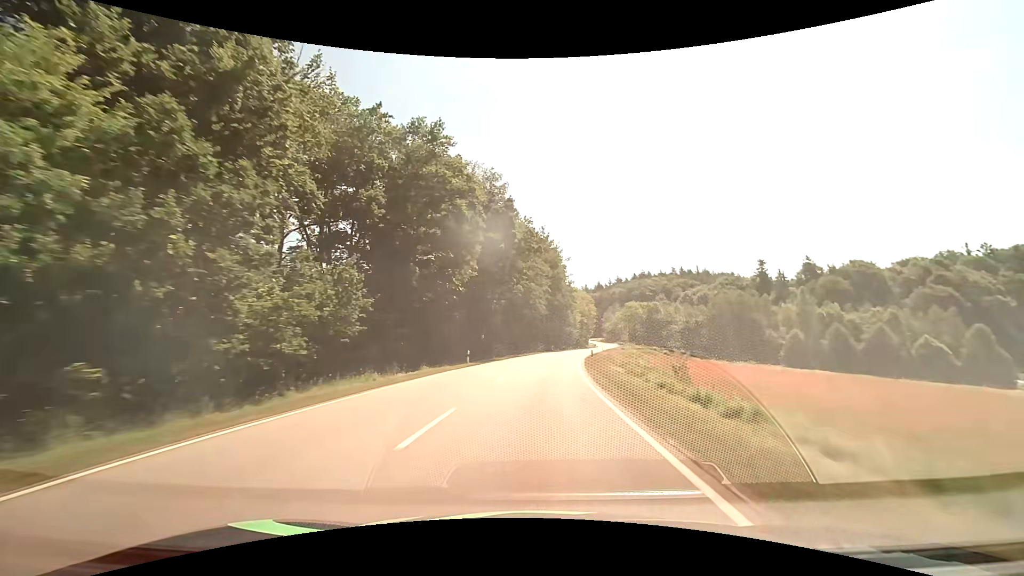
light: Day
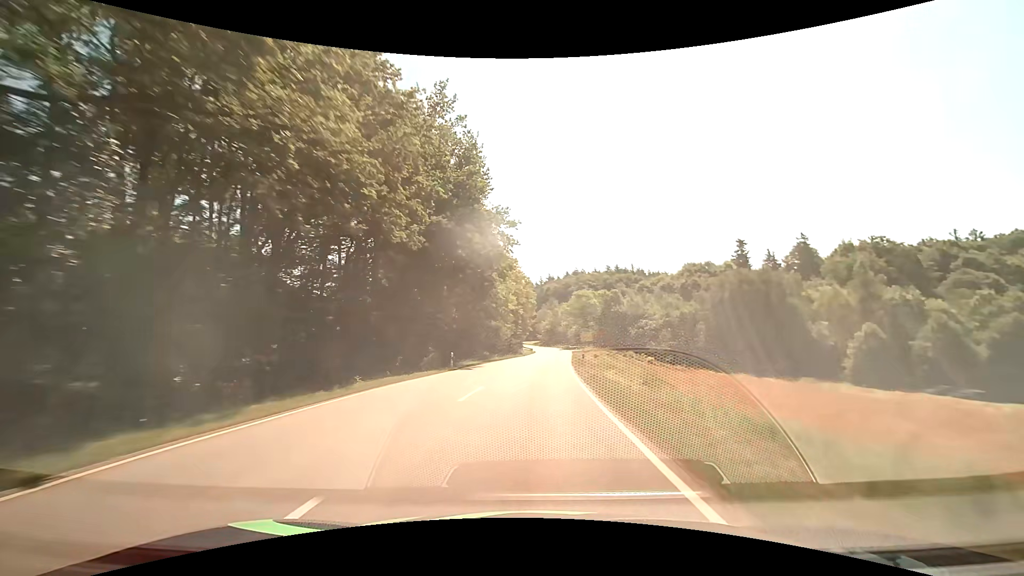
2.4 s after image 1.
(+3.7, +53.5) m; +8°
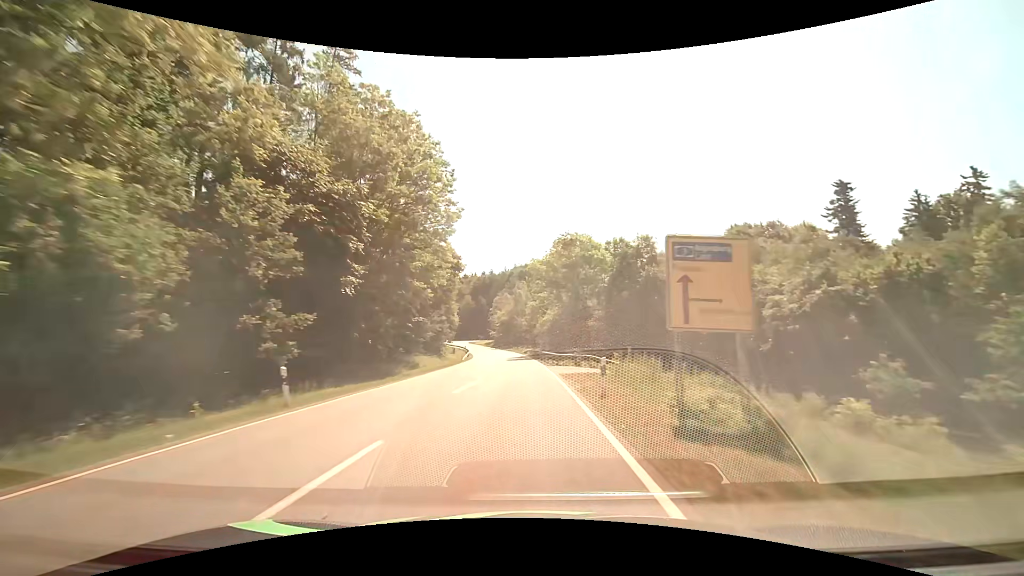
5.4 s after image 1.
(+4.1, +68.4) m; +5°
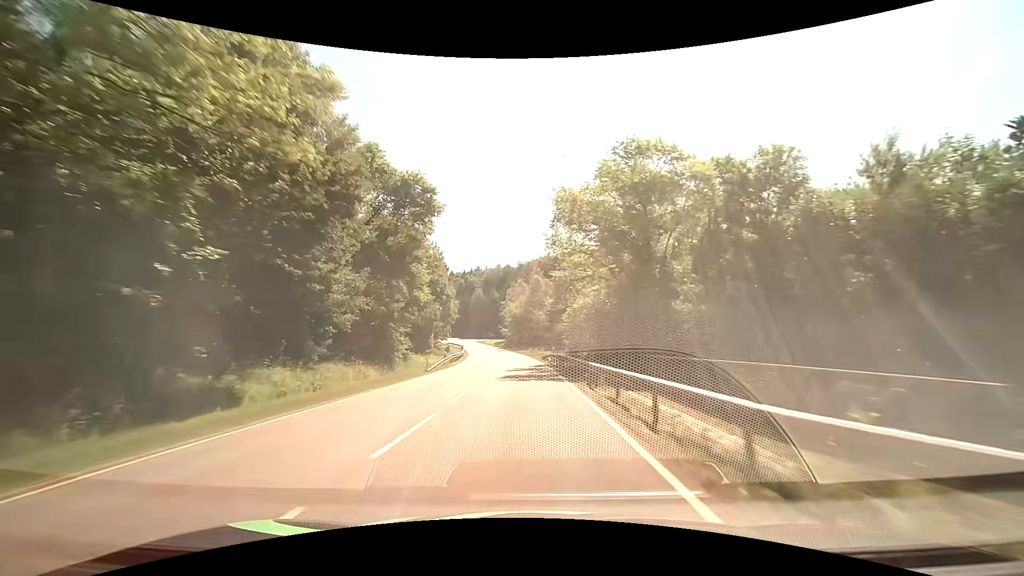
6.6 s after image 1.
(-0.5, +27.2) m; -2°
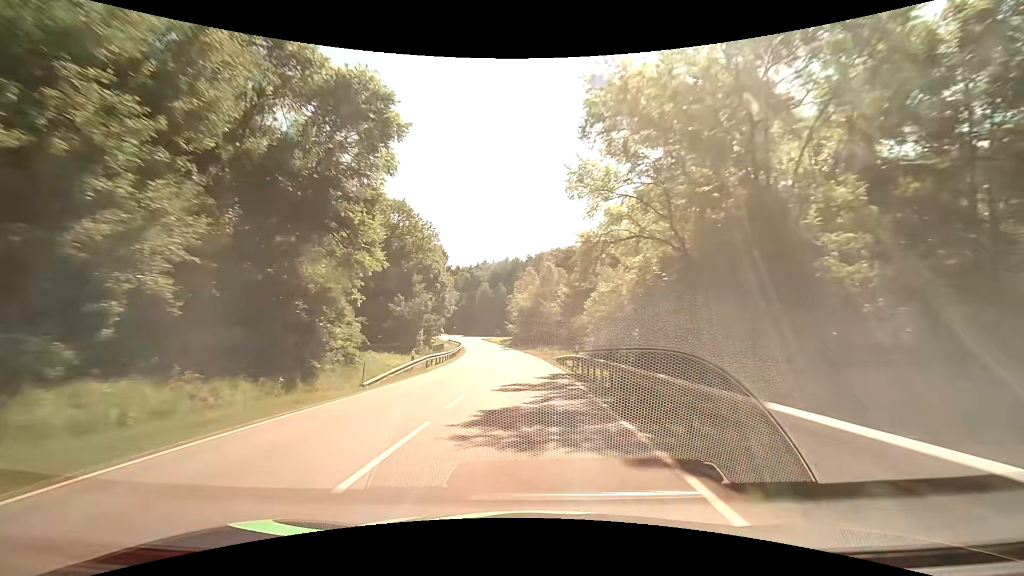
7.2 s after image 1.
(-0.1, +13.6) m; -1°
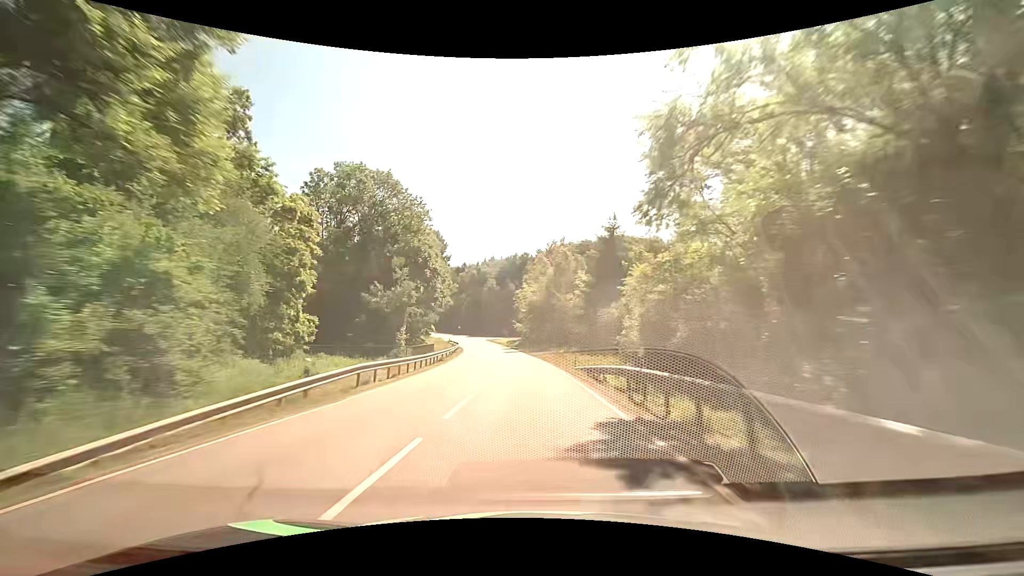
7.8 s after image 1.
(-0.1, +13.6) m; -1°
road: secondary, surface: asphalt
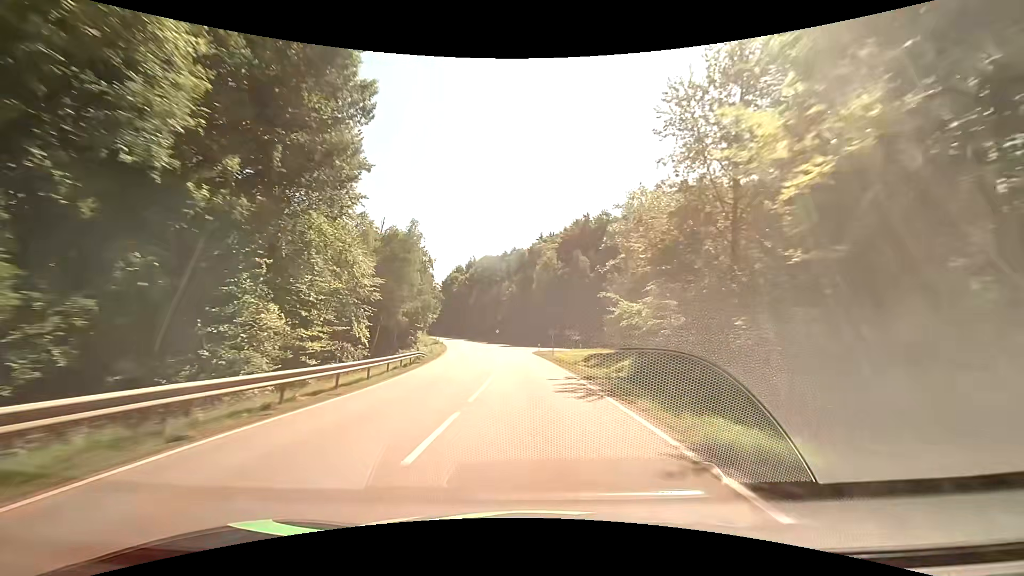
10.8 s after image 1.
(-4.7, +70.2) m; -7°
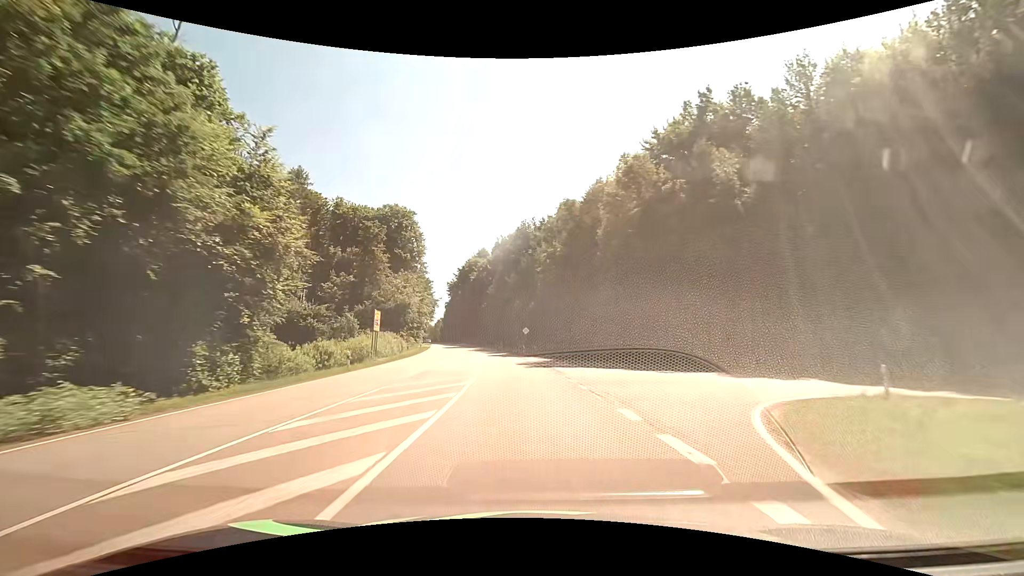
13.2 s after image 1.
(-2.1, +56.5) m; -5°
(0, +10) (0, +20) (-1, +30) (-2, +40) (-3, +50) (-5, +60) (-6, +70) (-8, +79) (-10, +89) (-12, +99) m
